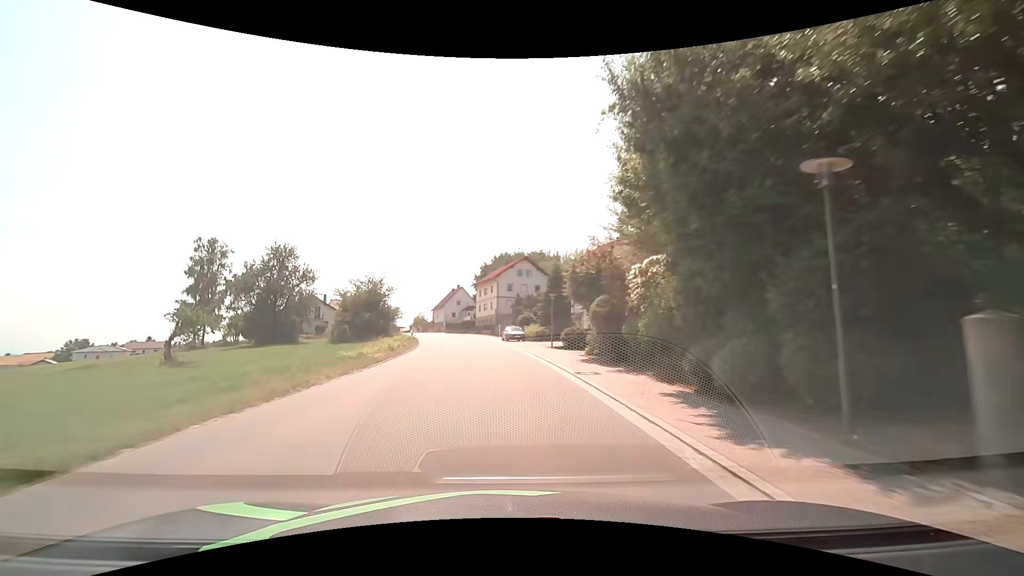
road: tertiary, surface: asphalt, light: Day
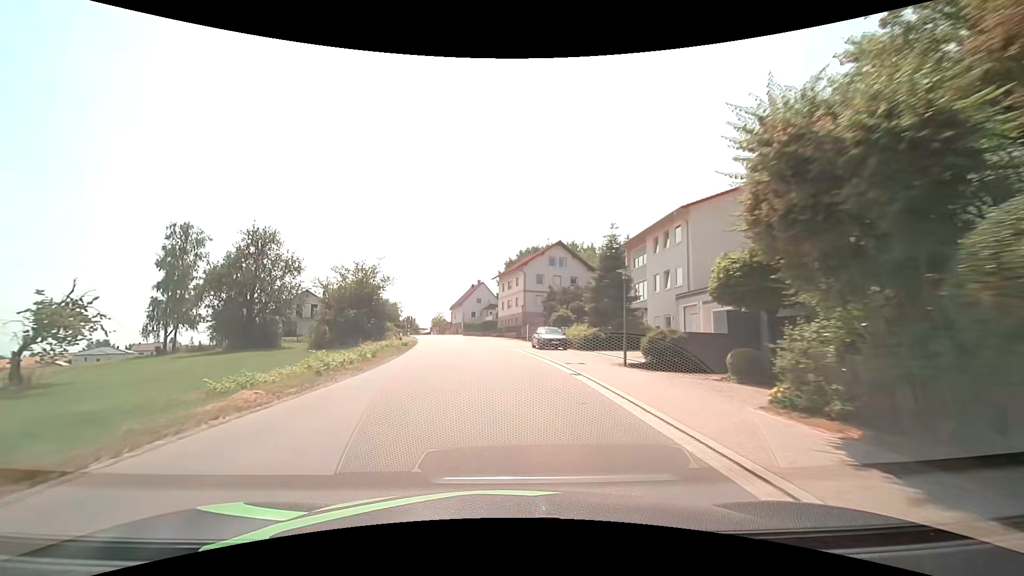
(-0.2, +15.3) m; -2°
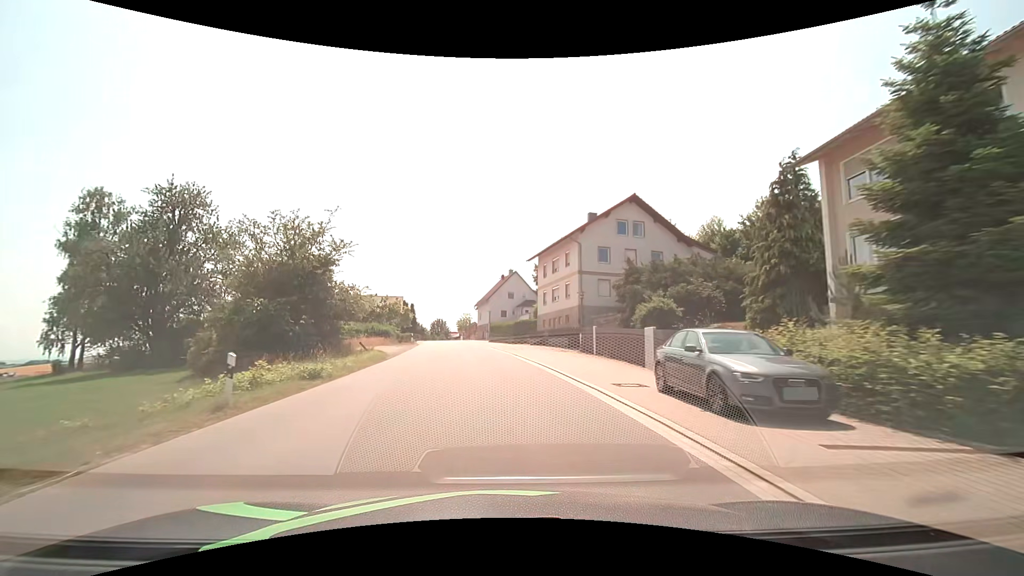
(-0.8, +22.8) m; -4°
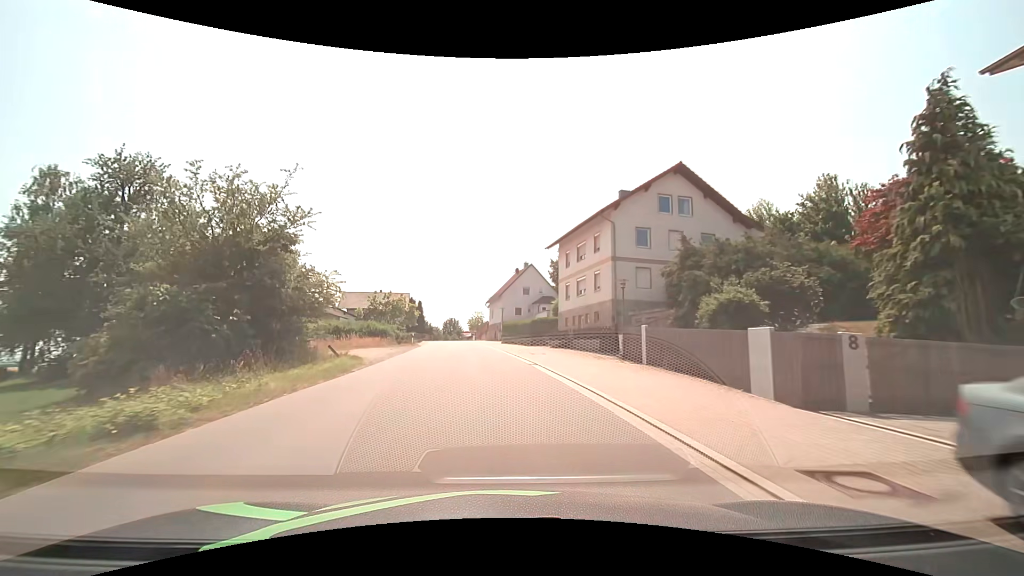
(-0.1, +7.6) m; -2°
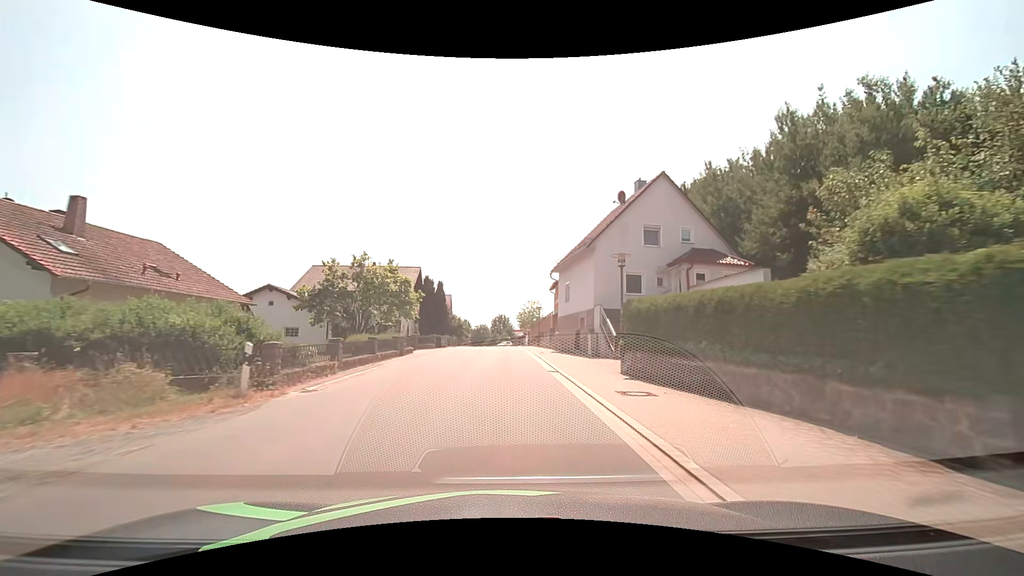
(-2.4, +37.9) m; -6°
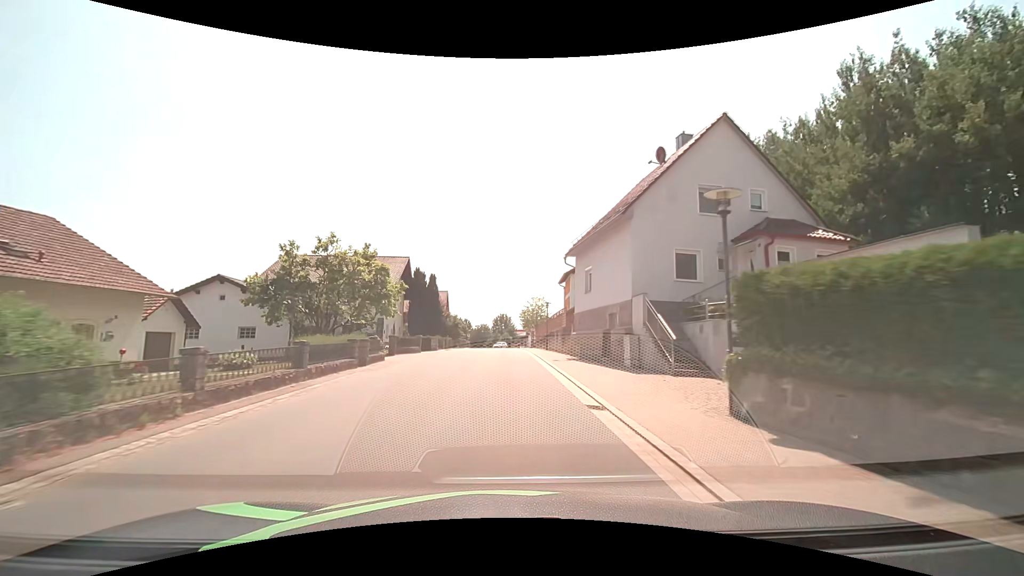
(-0.1, +7.6) m; -1°
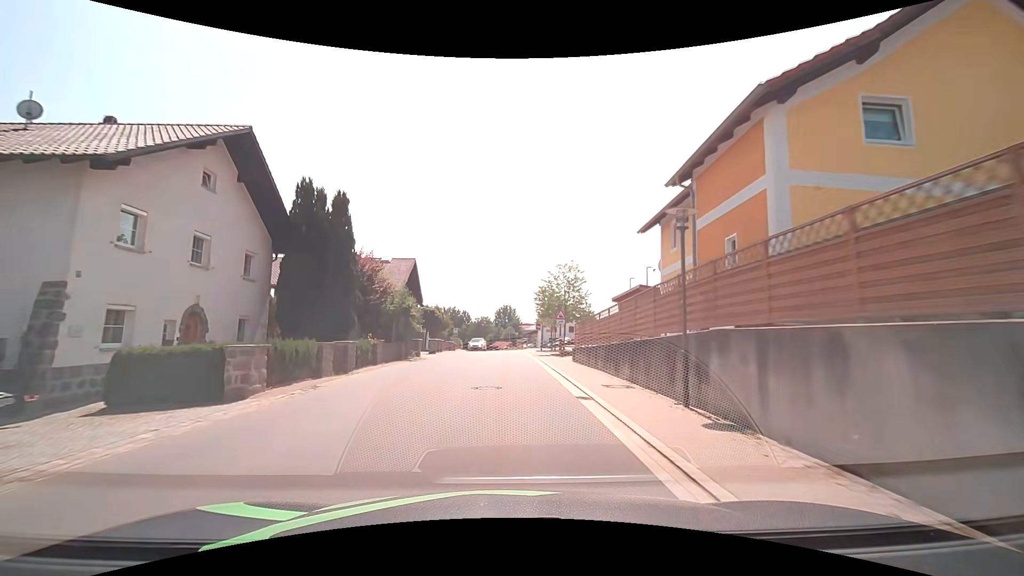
(0.0, +30.7) m; -1°
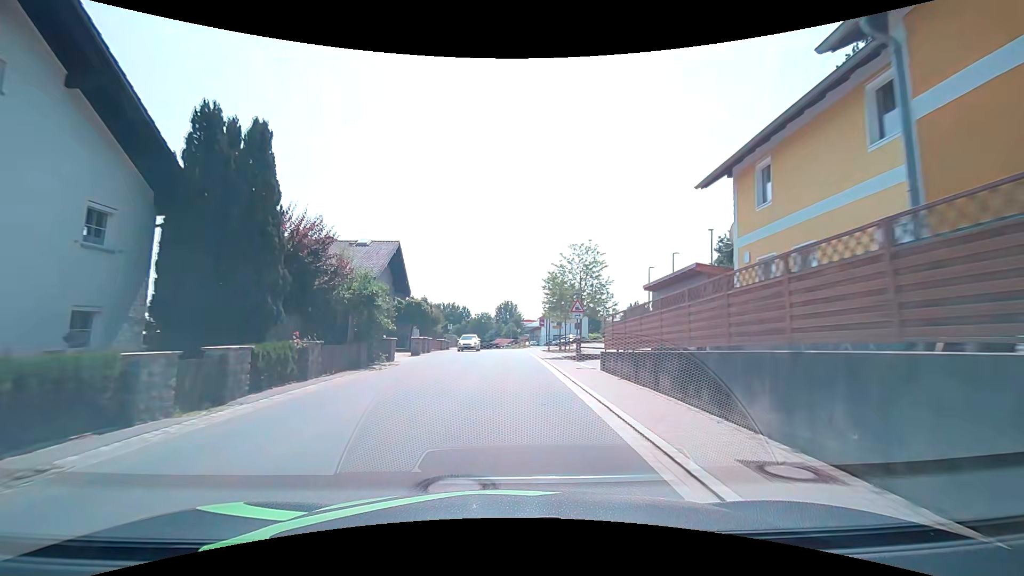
(+0.1, +7.7) m; +1°
(0, +10) (0, +20) (0, +30) (0, +40) (-1, +50) (-1, +60) (-1, +70) (-2, +80) (-2, +90) (-3, +100) m
